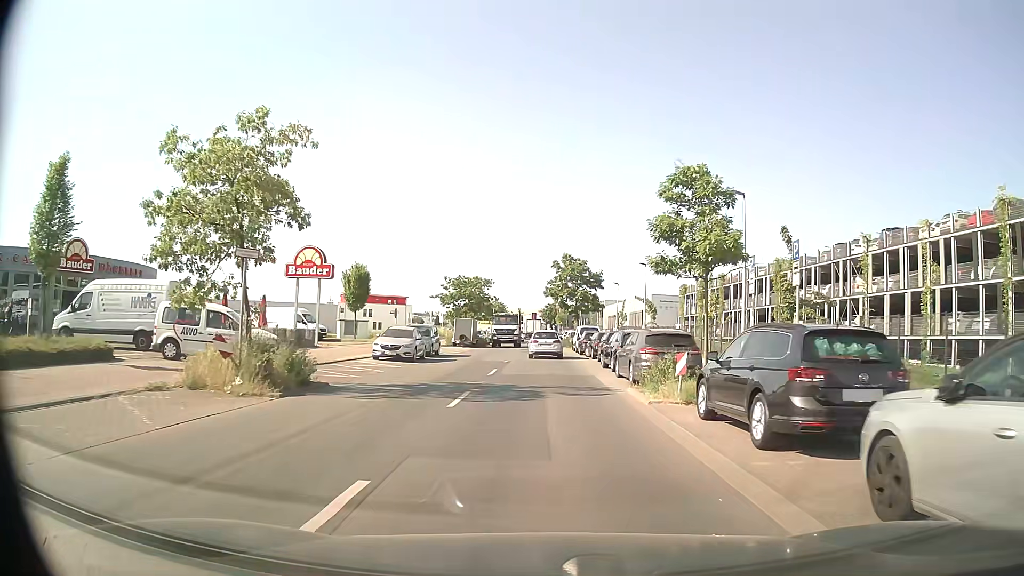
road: tertiary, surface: asphalt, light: Day
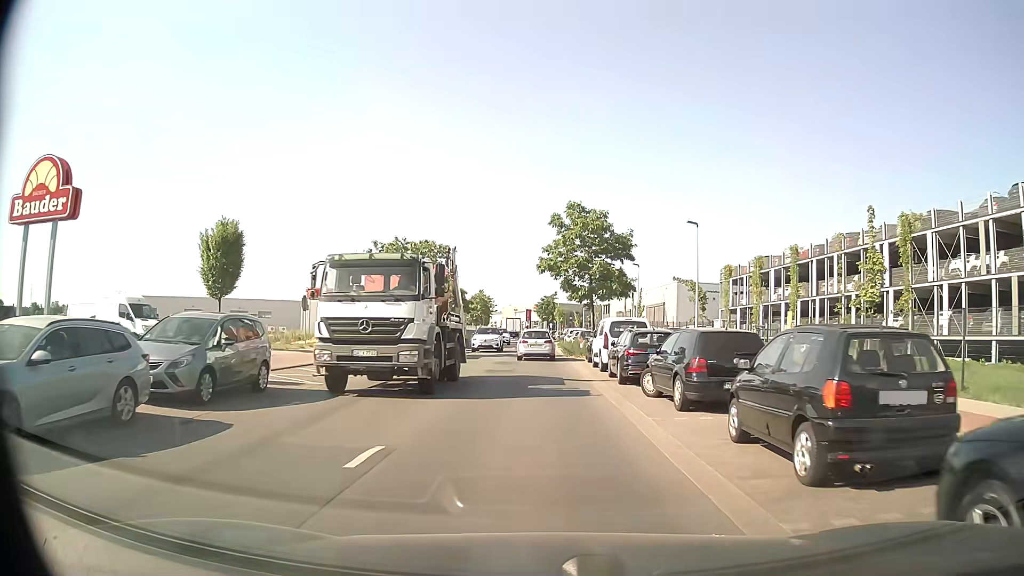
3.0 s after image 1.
(+0.4, +23.5) m; +1°
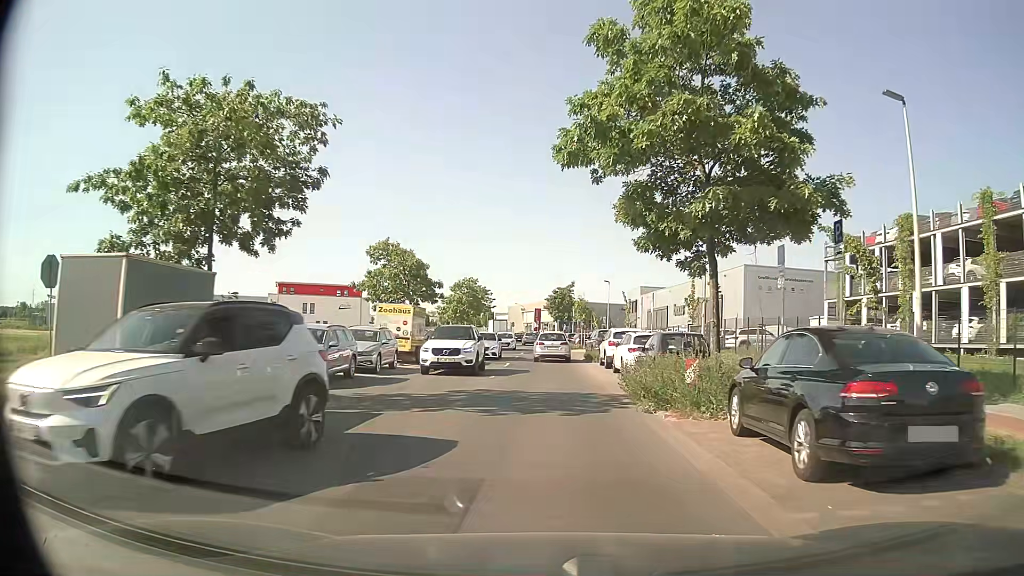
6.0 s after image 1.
(-0.6, +24.0) m; -1°
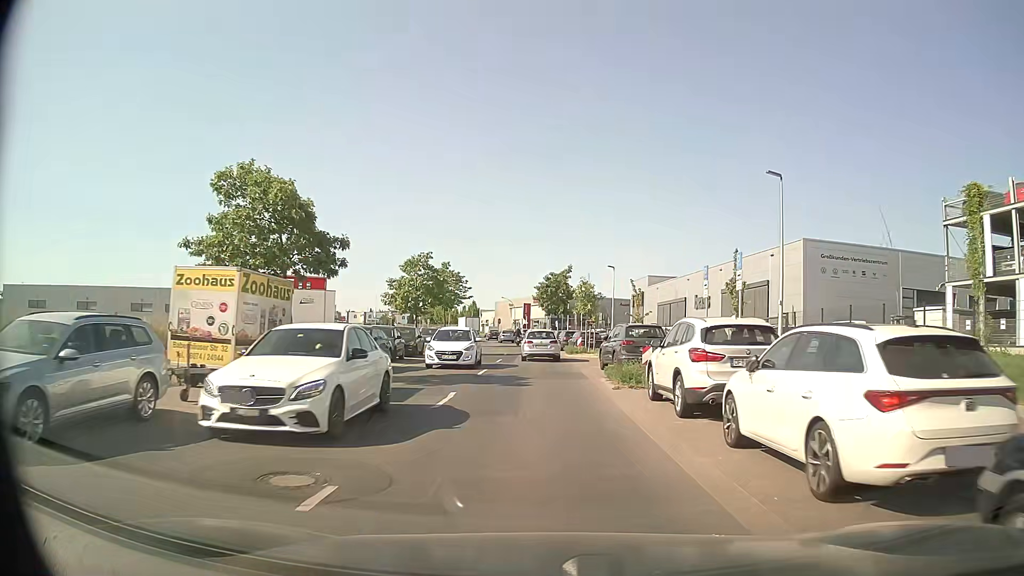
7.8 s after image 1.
(0.0, +16.1) m; 0°
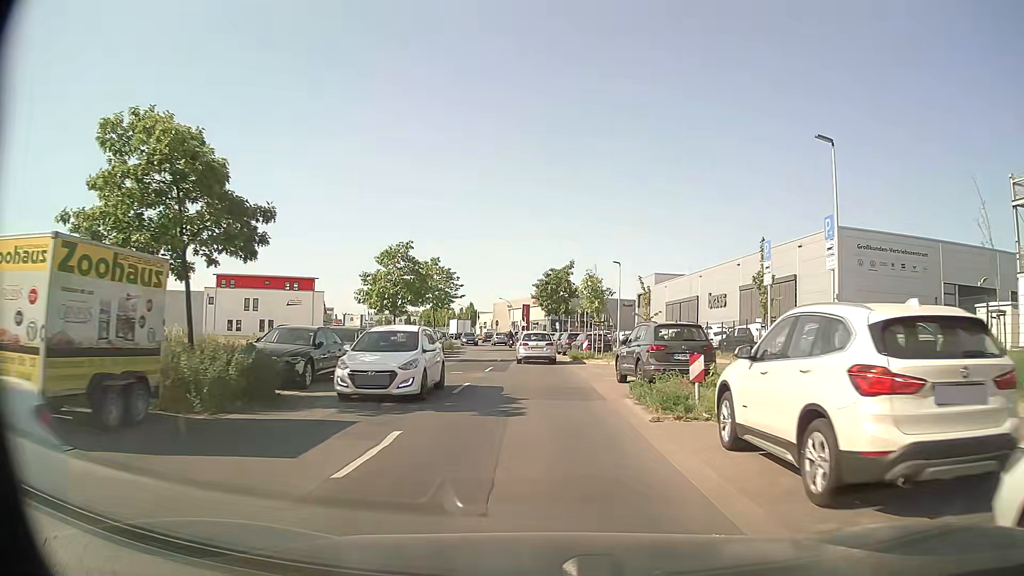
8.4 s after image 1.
(+0.1, +5.7) m; +1°
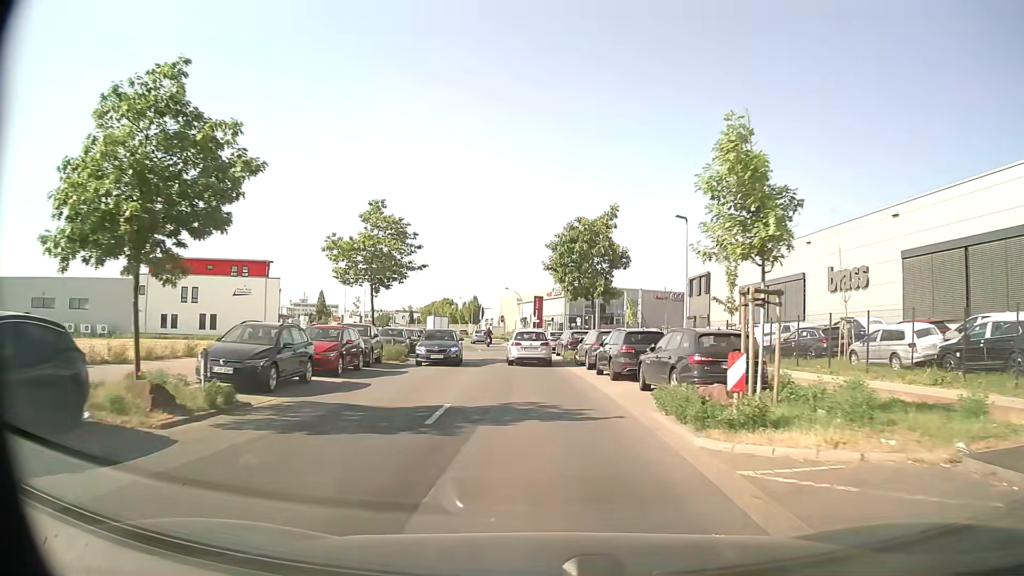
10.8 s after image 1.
(-0.5, +23.6) m; -1°
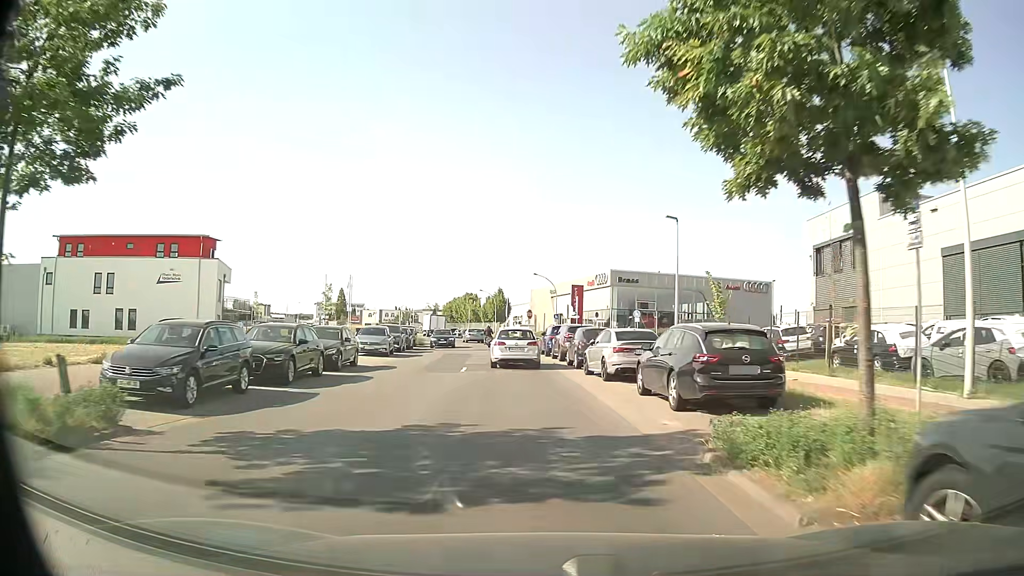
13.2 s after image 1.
(-0.6, +24.5) m; -3°
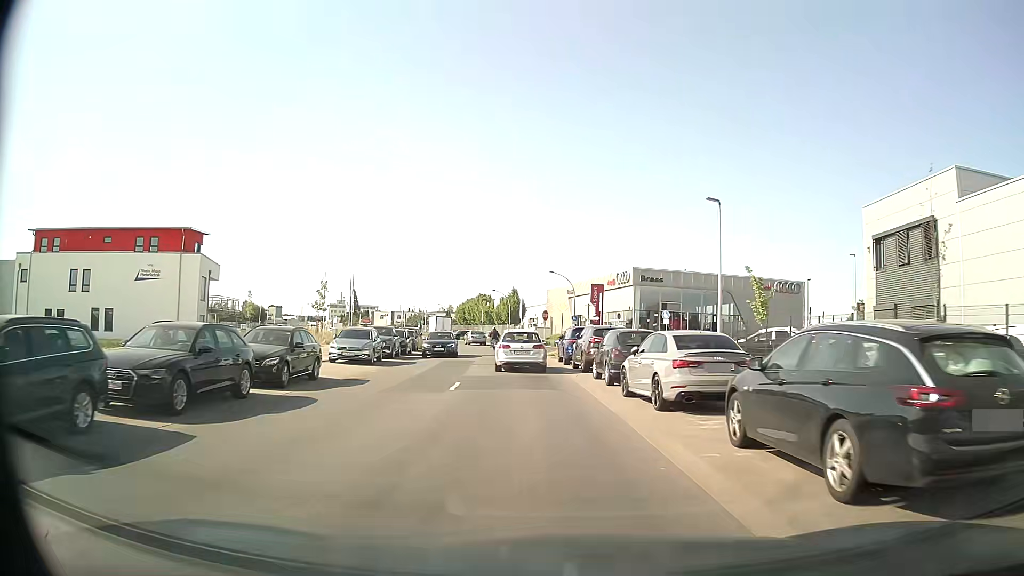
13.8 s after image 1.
(-0.1, +6.1) m; -2°
(0, +10) (0, +20) (-1, +30) (-2, +40) (-3, +50) (-4, +60) (-6, +70) (-8, +79) (-10, +89) (-12, +99) m
